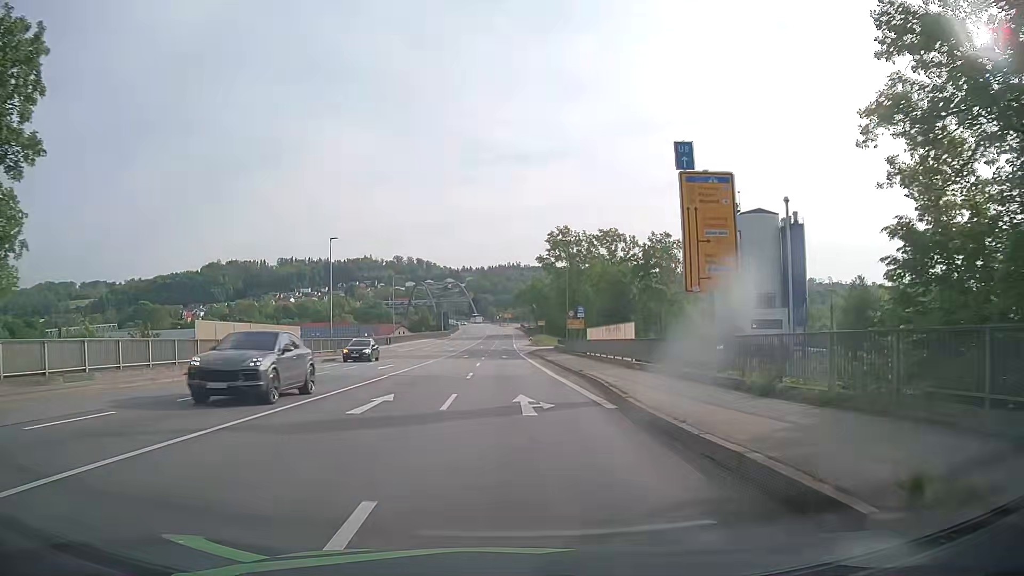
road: primary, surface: asphalt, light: Day
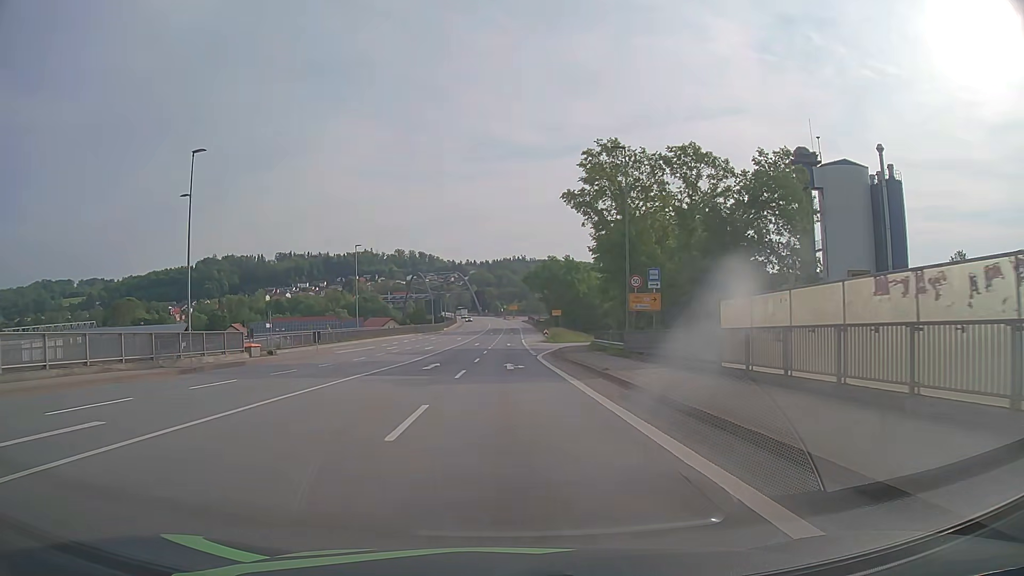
(-0.1, +28.8) m; -1°
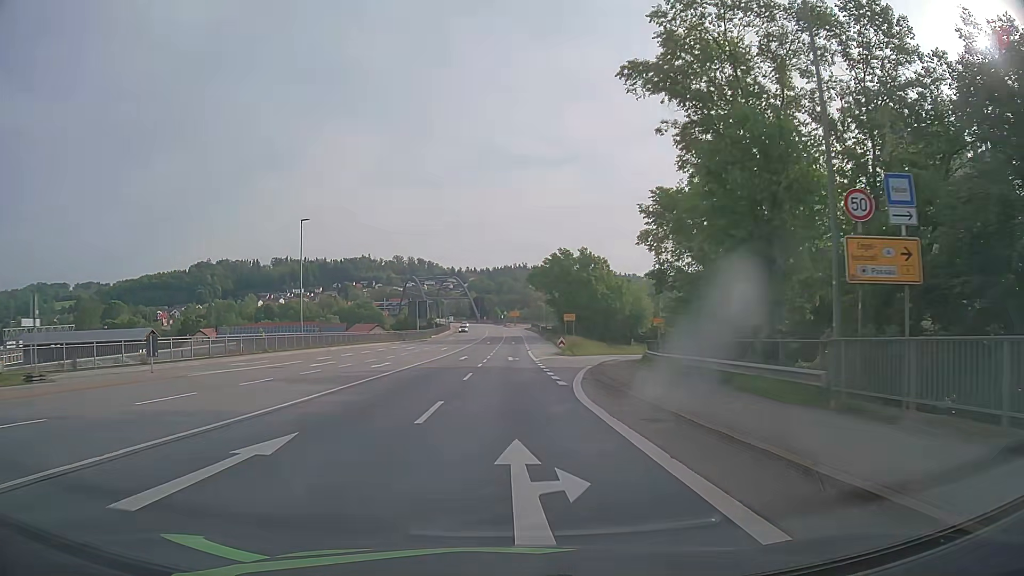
(0.0, +21.2) m; 0°
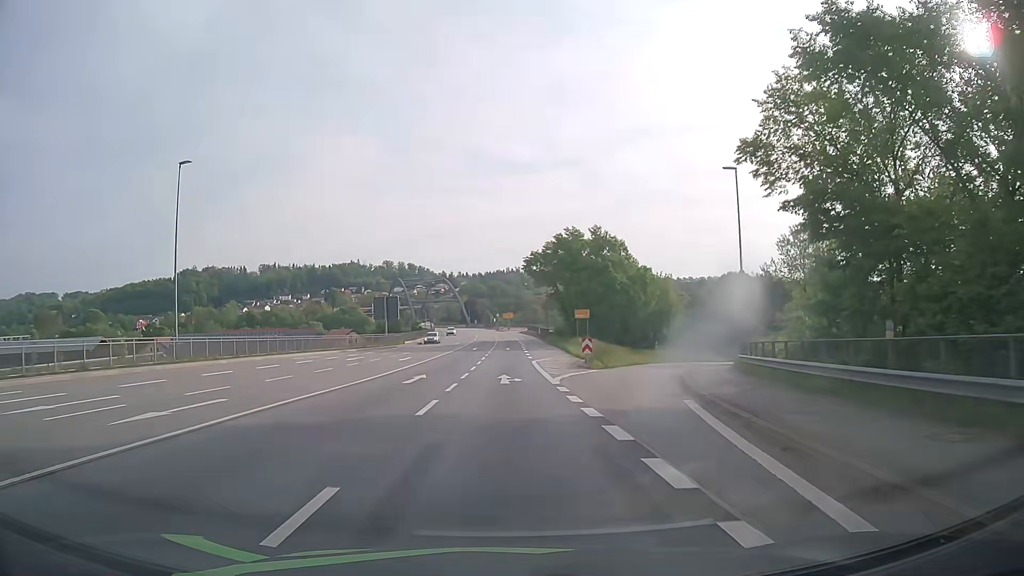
(+0.1, +21.2) m; +1°
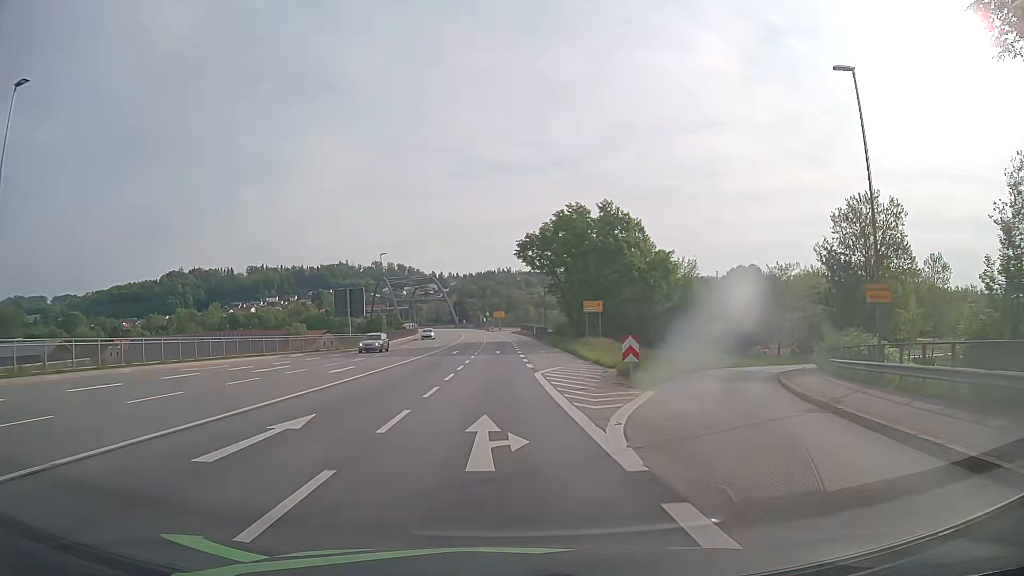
(+0.1, +14.4) m; +1°
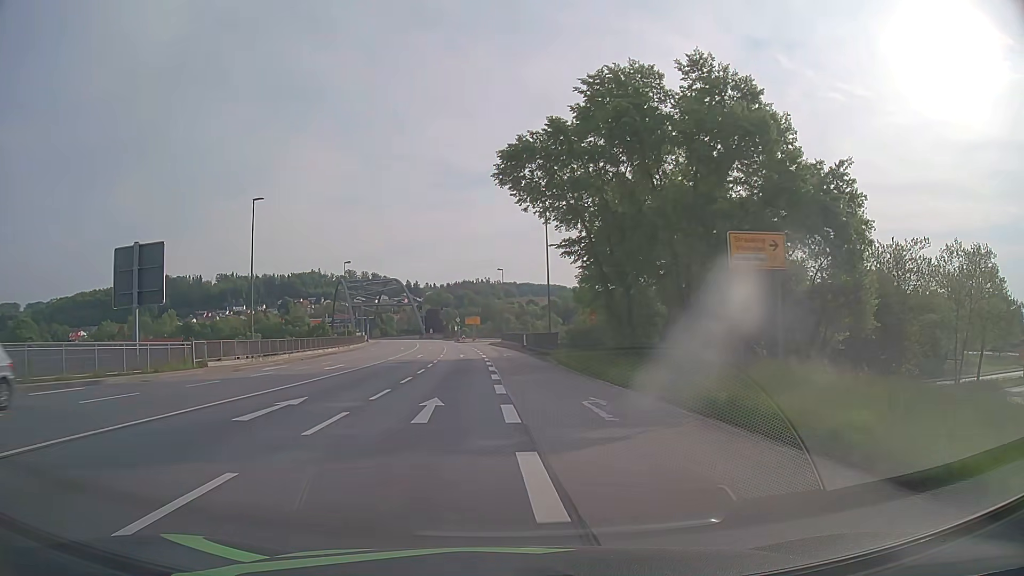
(+0.4, +36.2) m; +2°
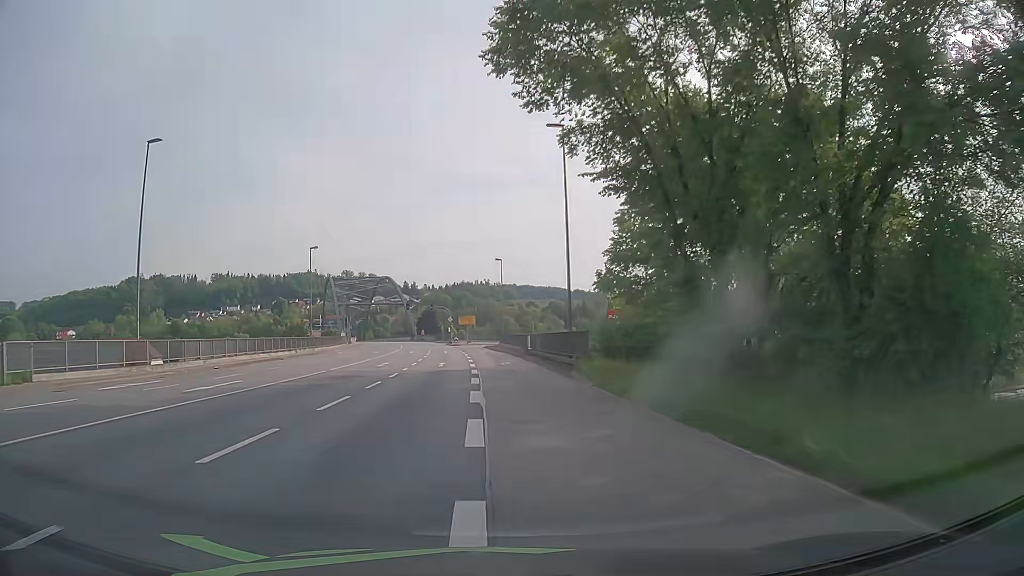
(0.0, +14.3) m; 0°
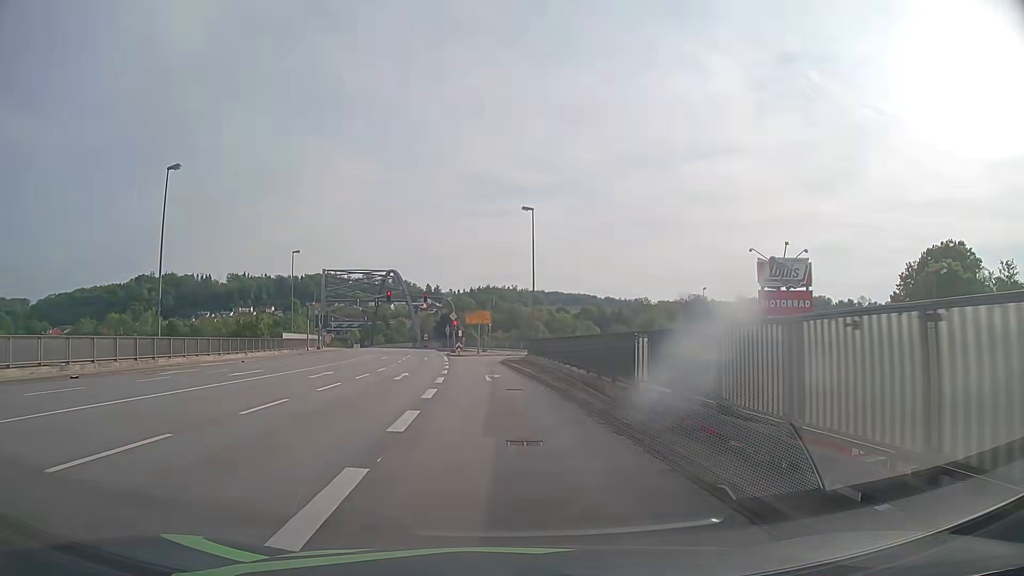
(-0.4, +34.4) m; -2°
